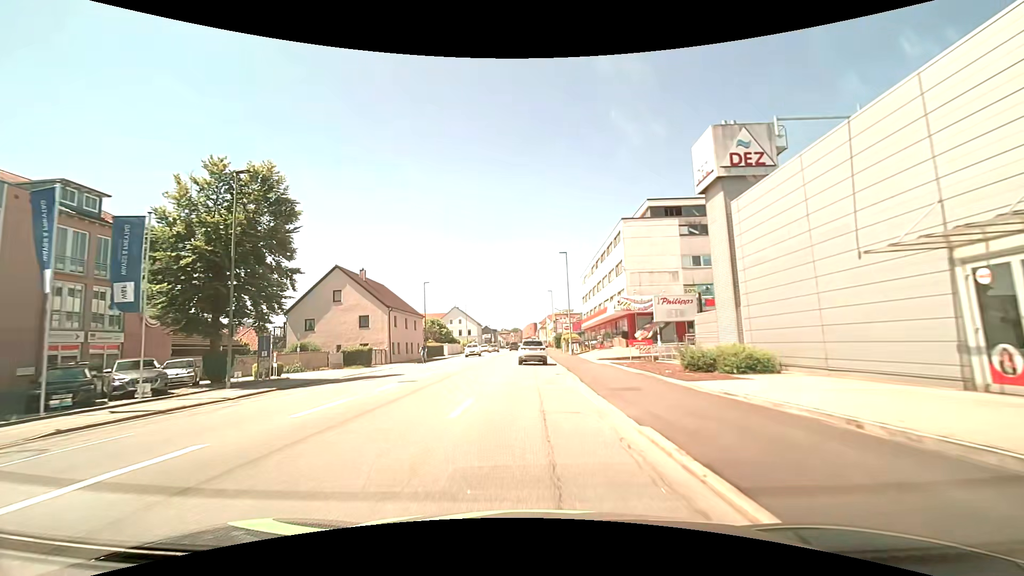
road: tertiary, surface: asphalt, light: Day
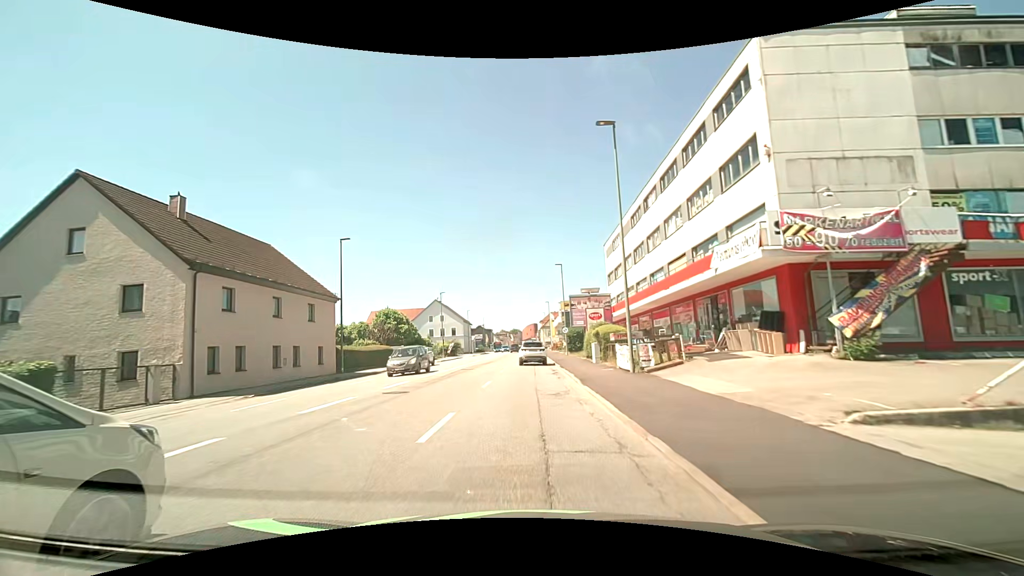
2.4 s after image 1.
(+0.4, +29.5) m; +1°
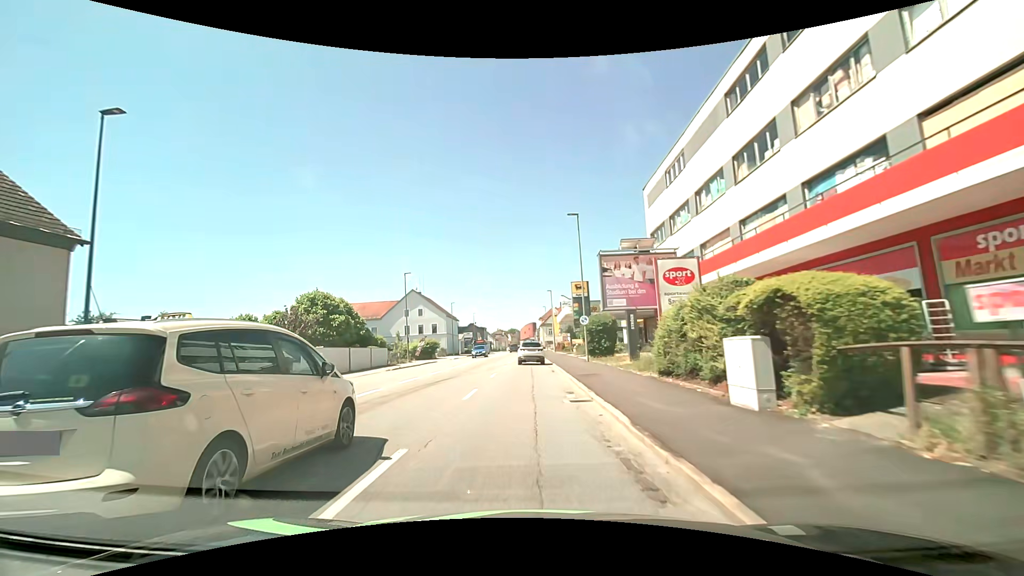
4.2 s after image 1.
(+0.1, +21.5) m; 0°
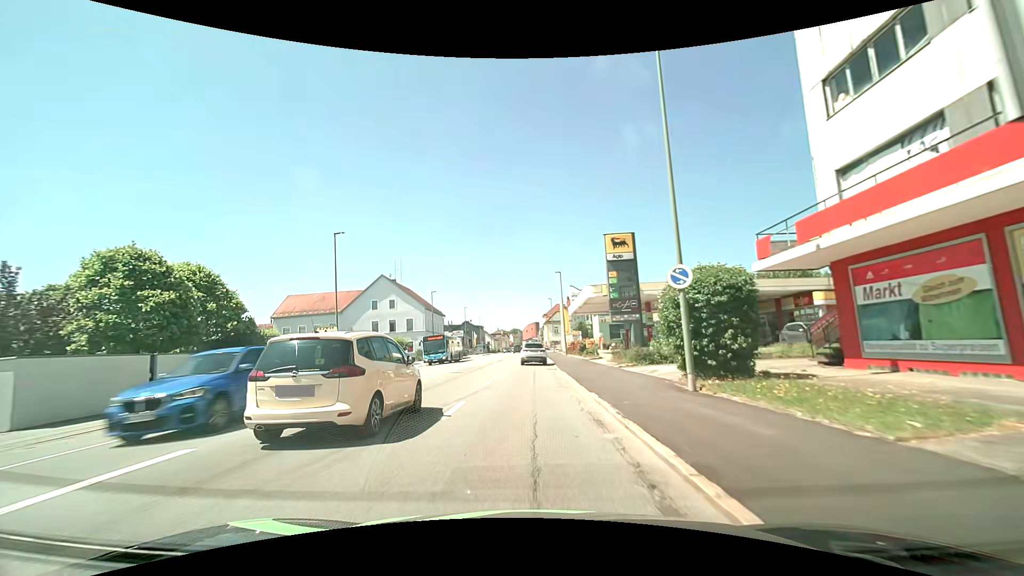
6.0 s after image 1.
(0.0, +21.4) m; 0°
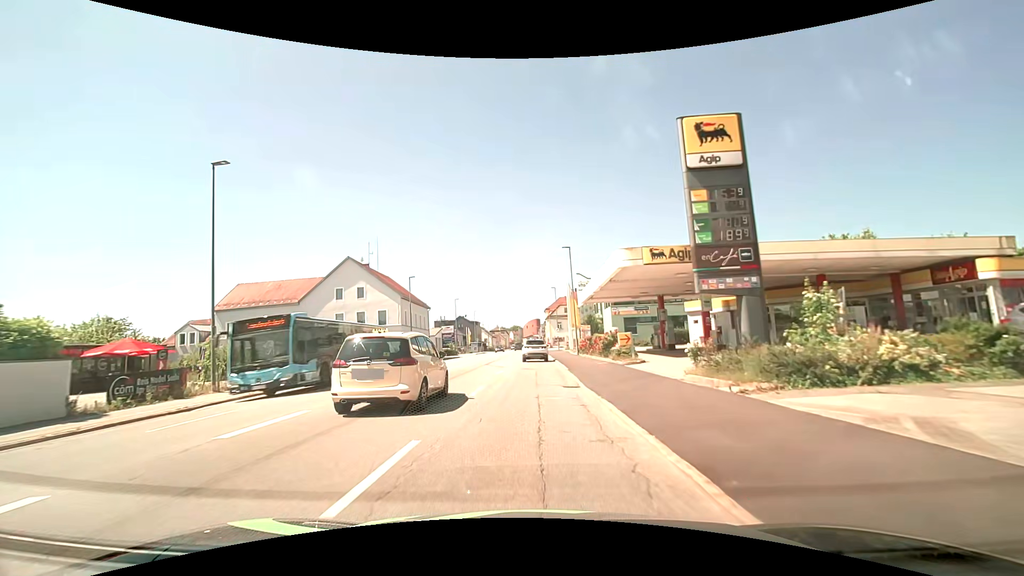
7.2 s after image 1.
(0.0, +14.3) m; 0°
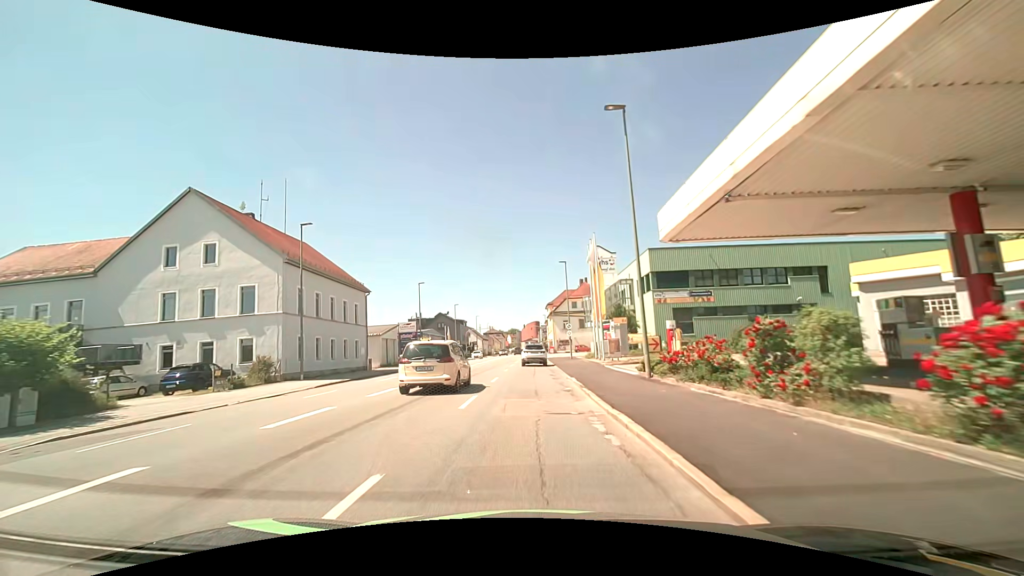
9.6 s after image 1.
(-0.1, +28.8) m; -1°
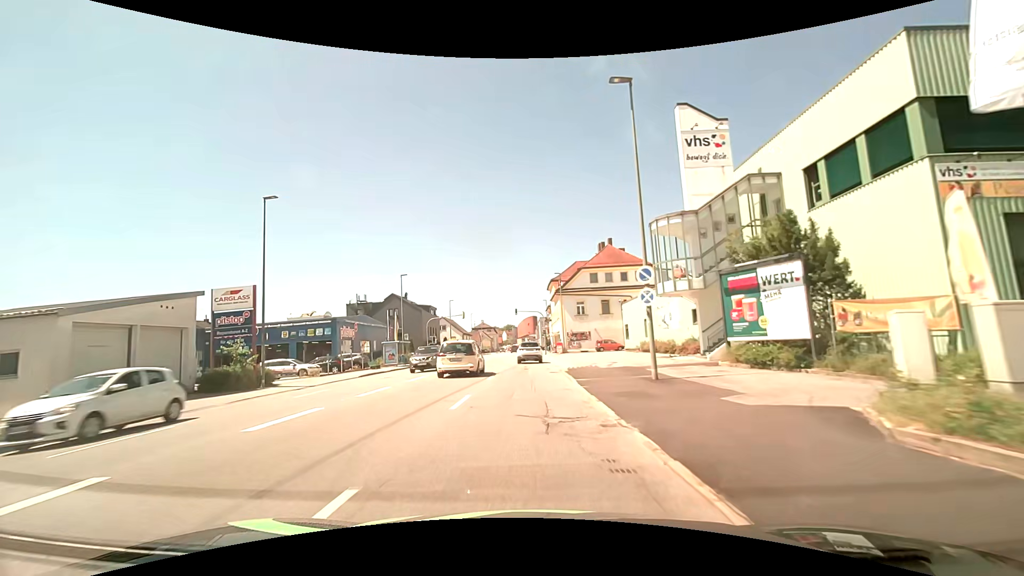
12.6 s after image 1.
(+0.4, +36.7) m; +1°
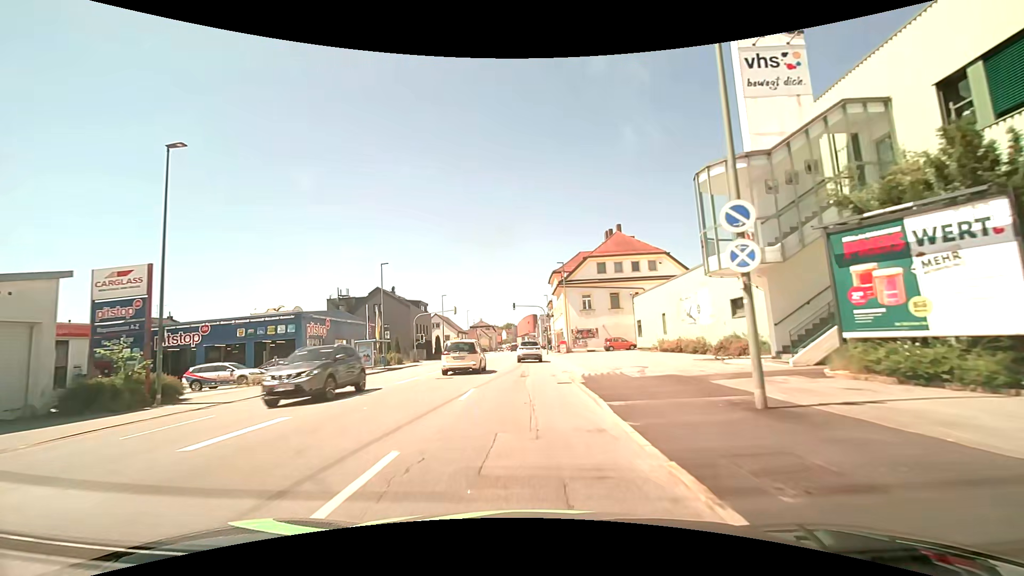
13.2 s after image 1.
(0.0, +7.4) m; 0°
(0, +10) (0, +20) (0, +30) (0, +40) (-1, +50) (-1, +60) (-1, +70) (-1, +80) (-1, +90) (-1, +100) m
